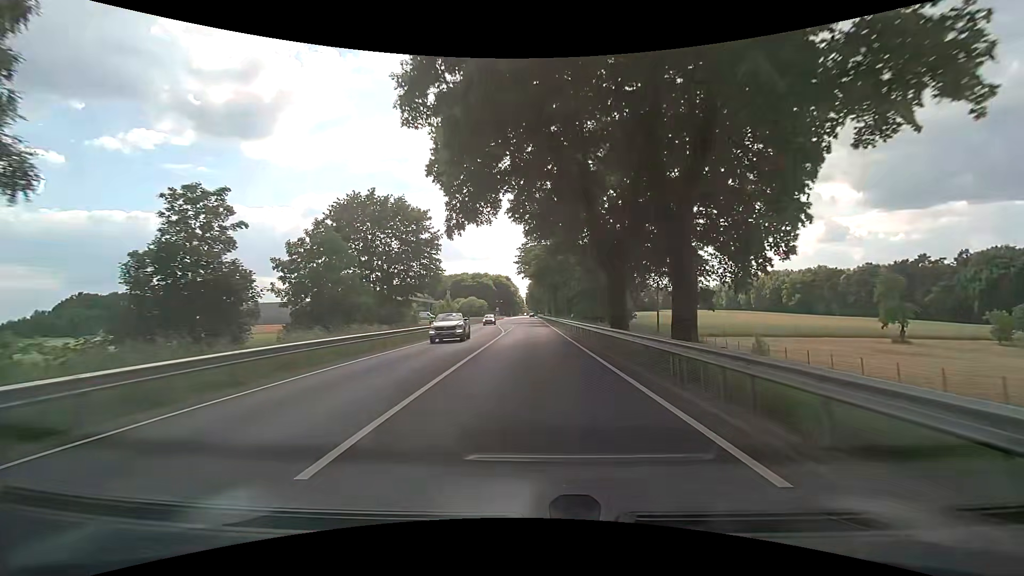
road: primary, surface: asphalt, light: Day
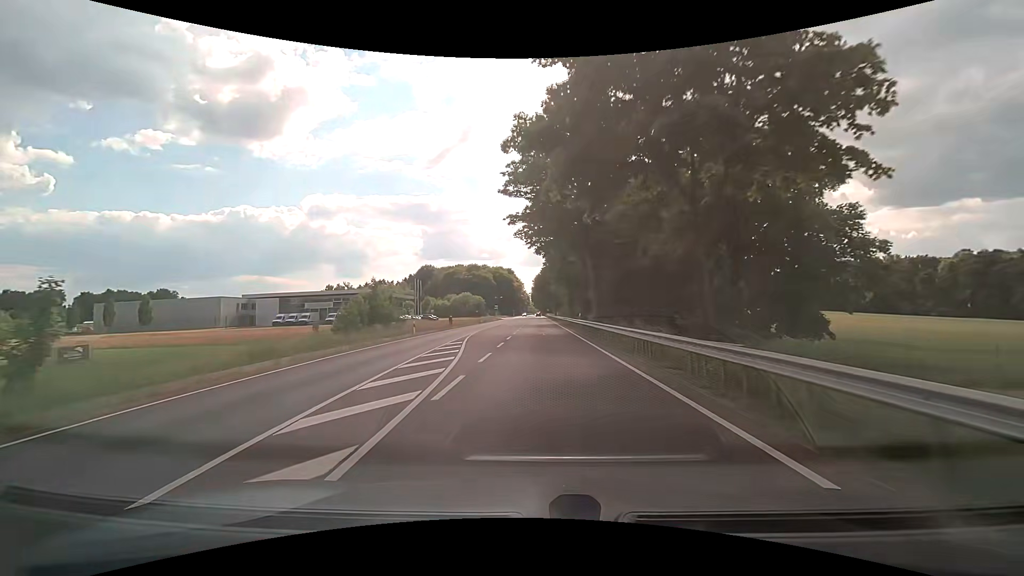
(0.0, +48.9) m; 0°
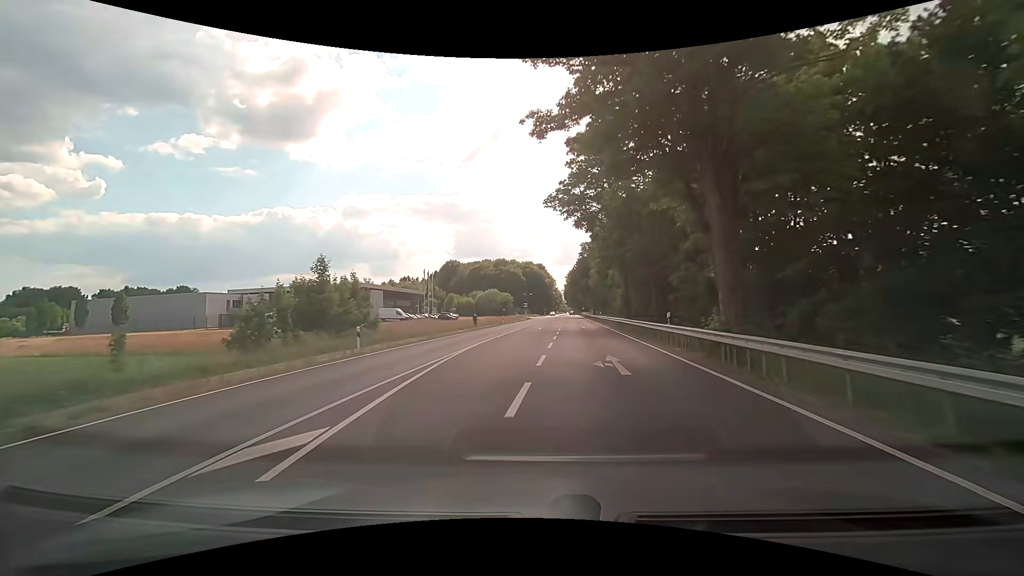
(-0.7, +19.2) m; -5°
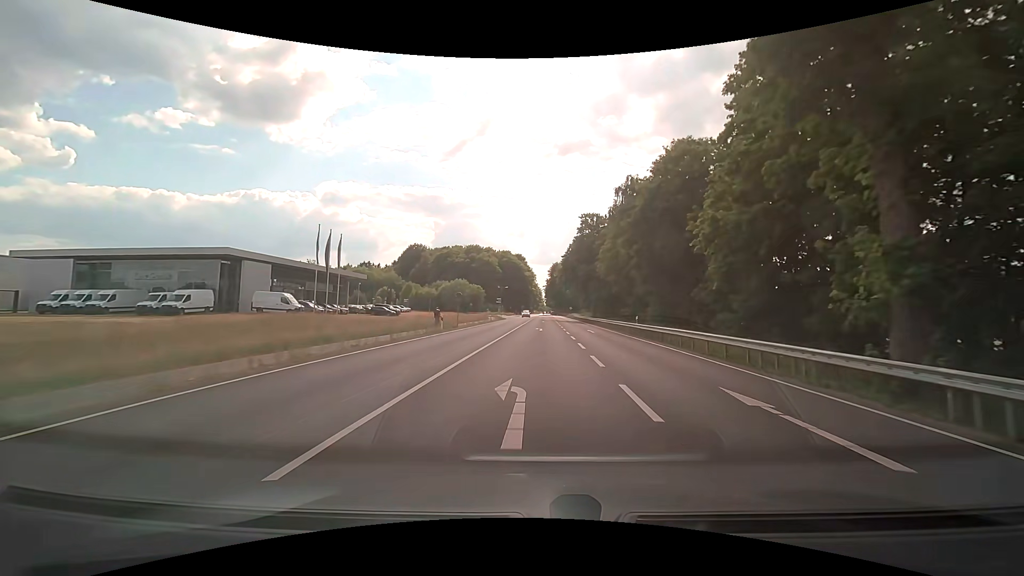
(+0.6, +35.8) m; +3°
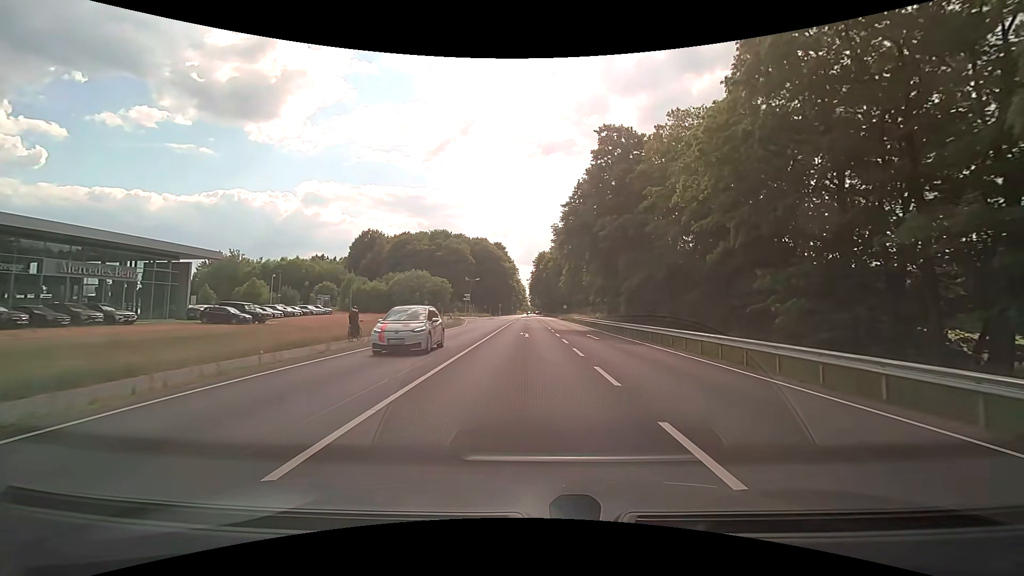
(+0.8, +38.6) m; +2°
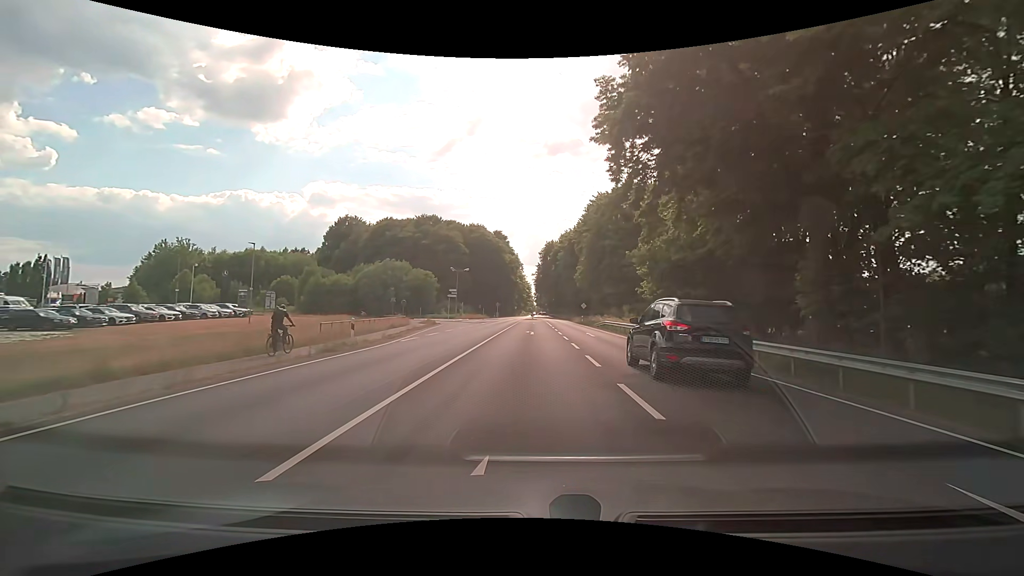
(0.0, +26.4) m; 0°
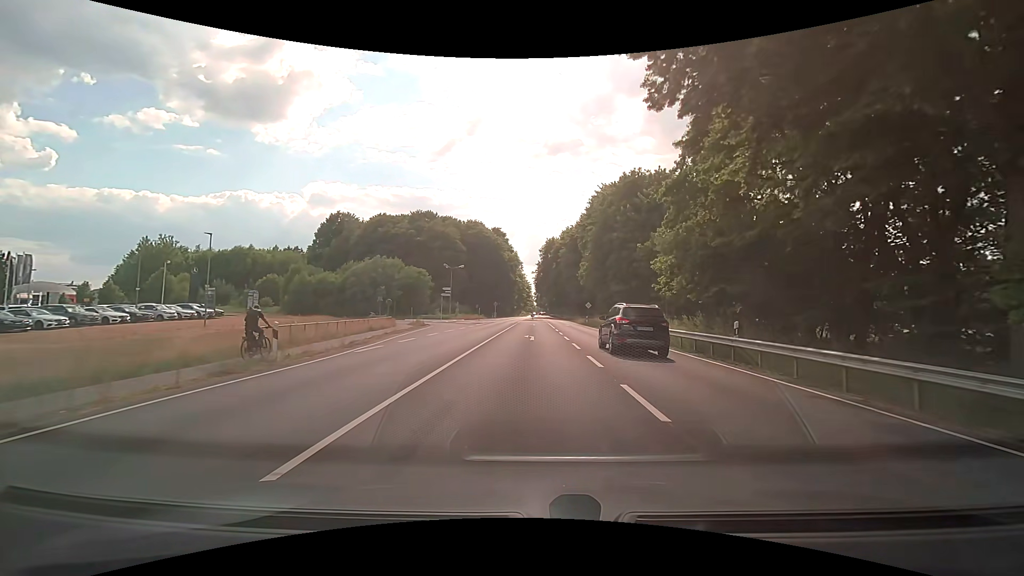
(0.0, +6.1) m; 0°
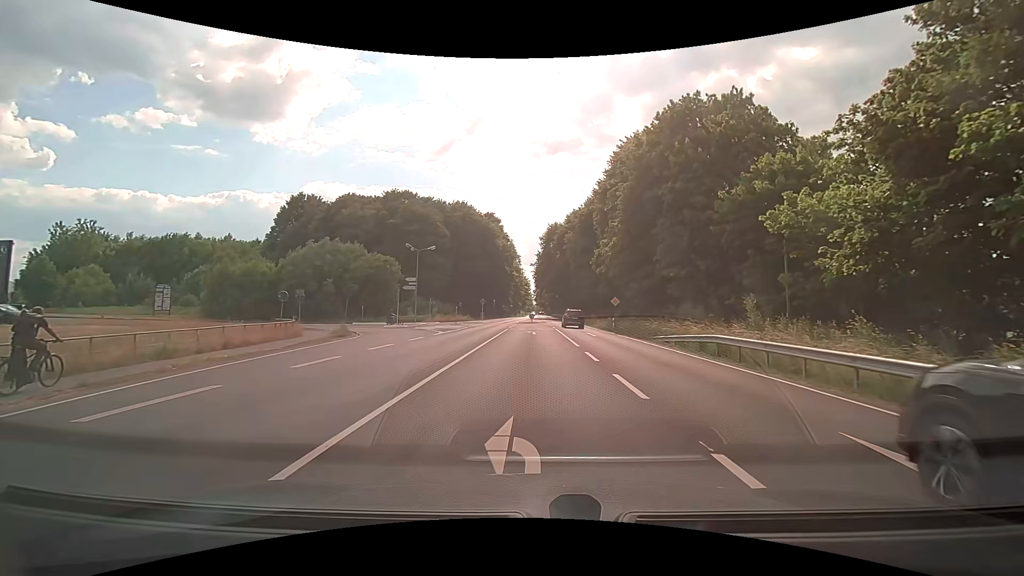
(-0.2, +22.1) m; 0°
